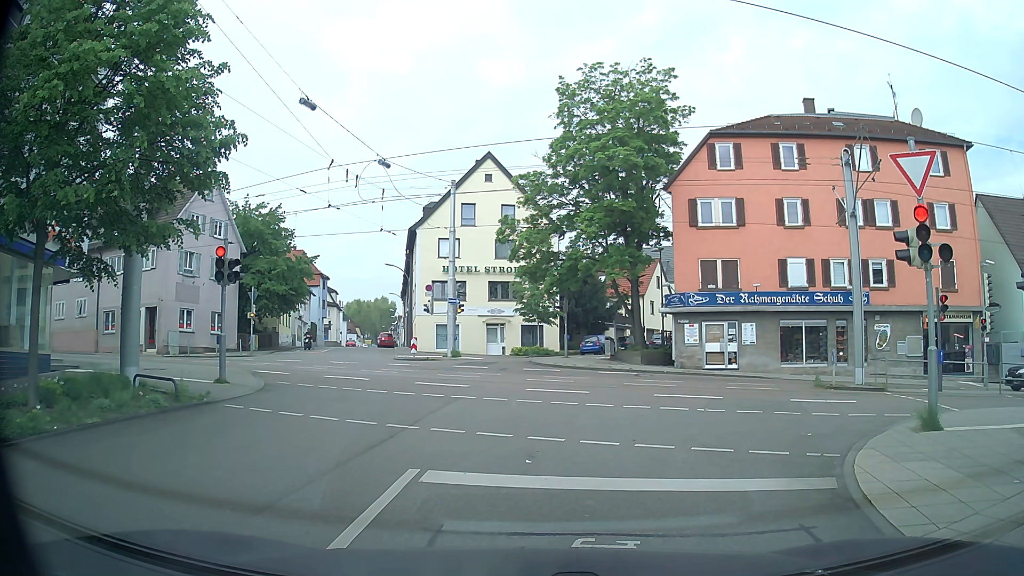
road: residential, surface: asphalt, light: Day
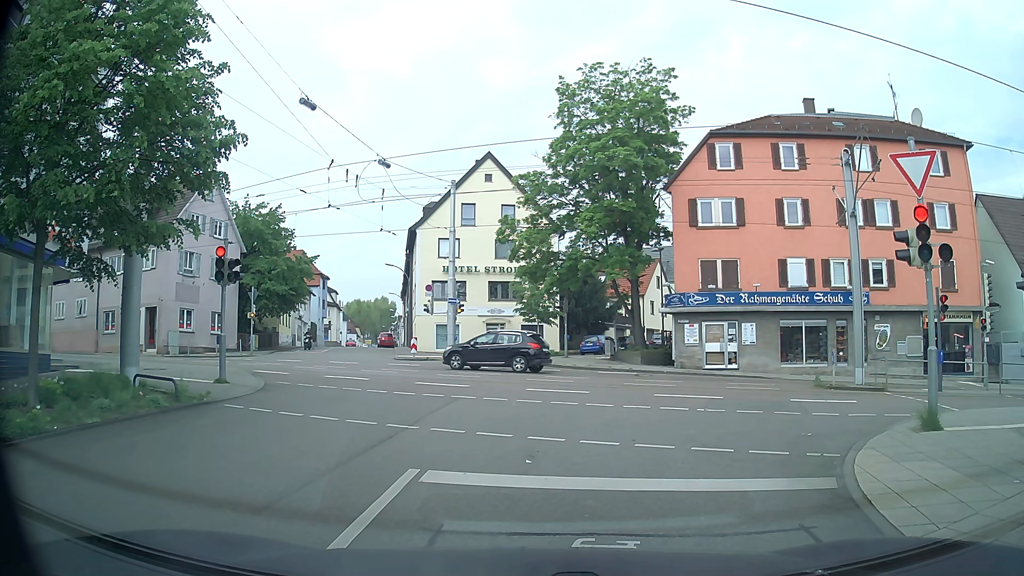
(0.0, 0.0) m; 0°
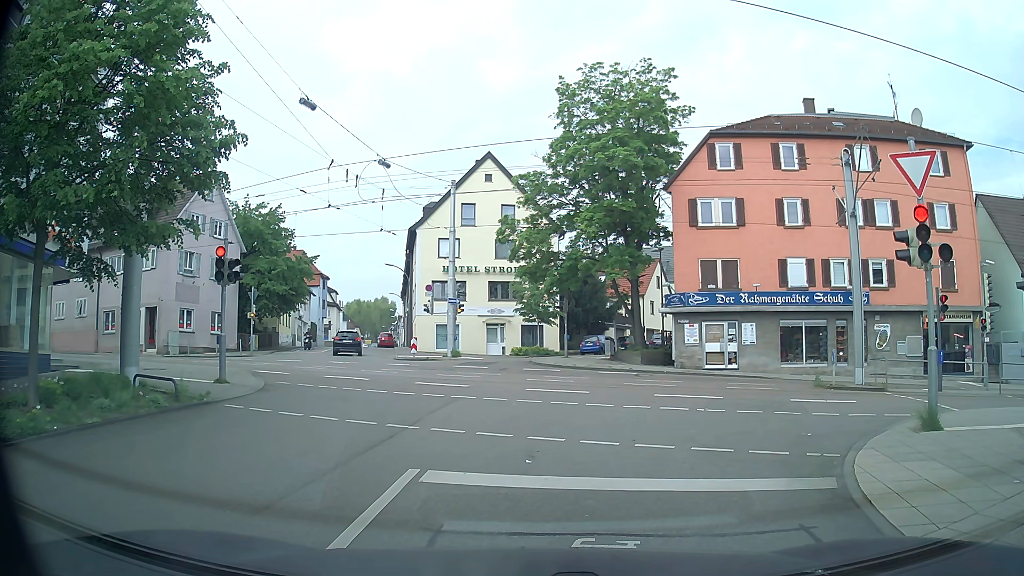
(0.0, 0.0) m; 0°
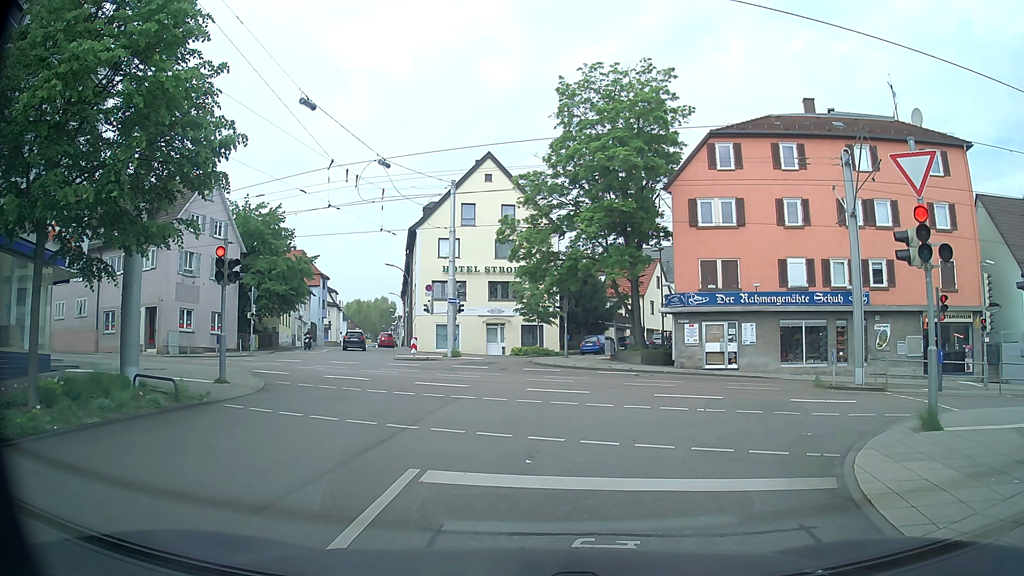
(0.0, 0.0) m; 0°
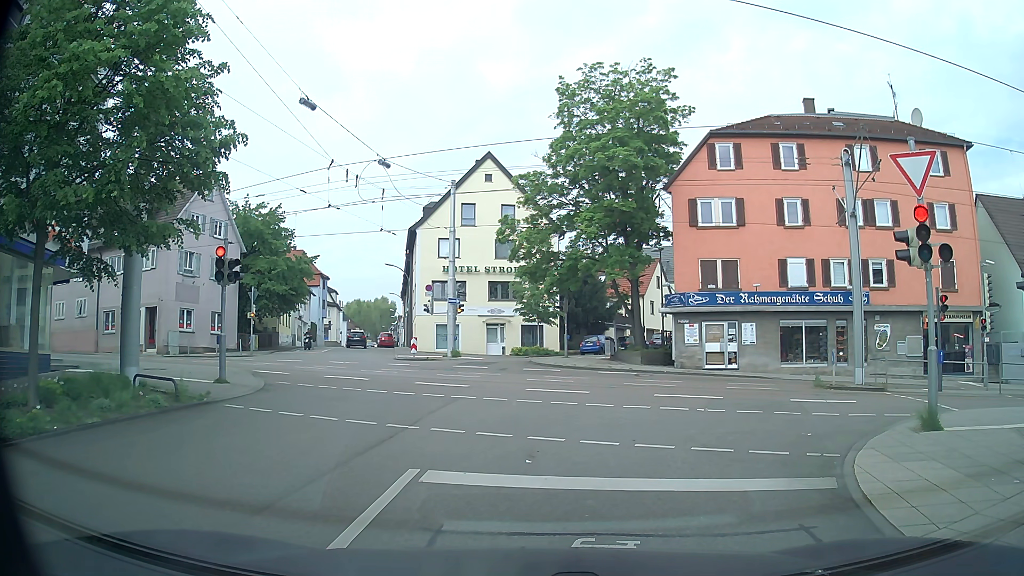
(0.0, 0.0) m; 0°
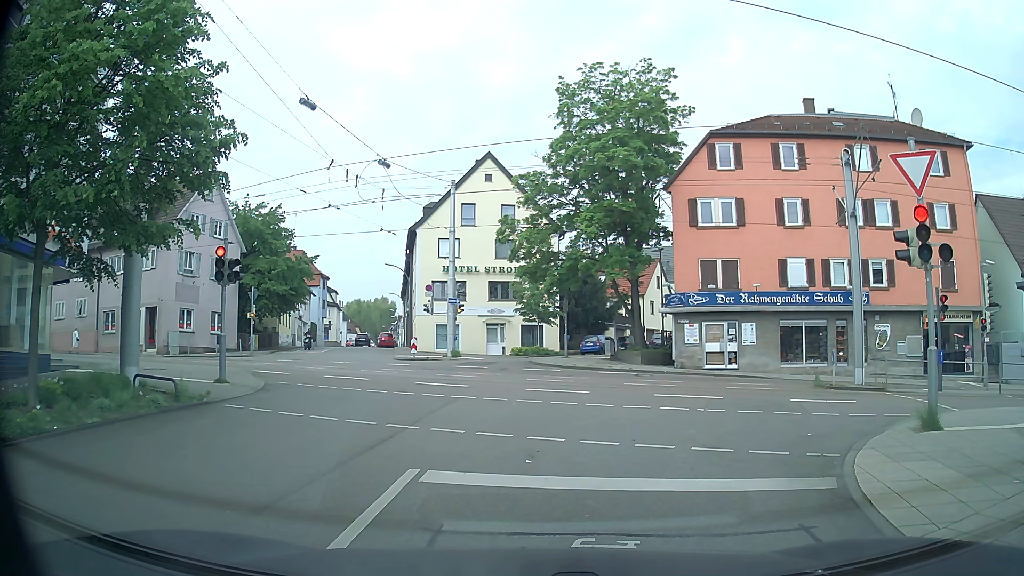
(0.0, 0.0) m; 0°
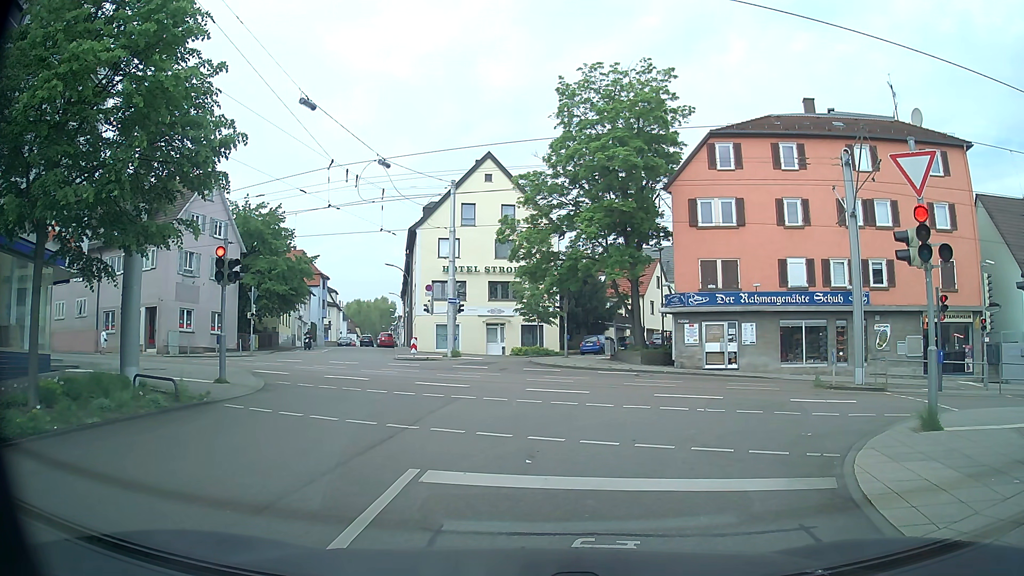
(0.0, 0.0) m; 0°
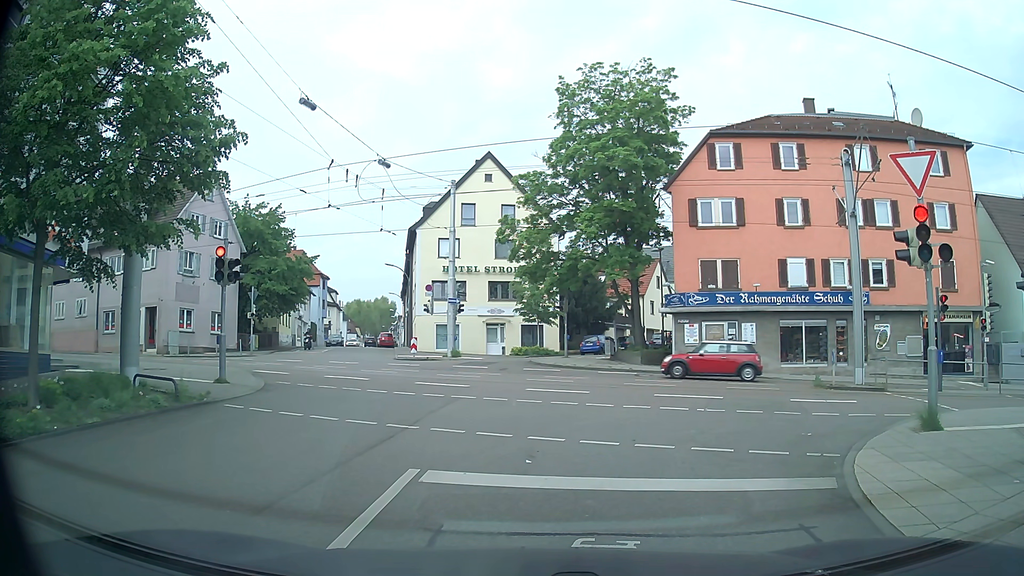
(0.0, 0.0) m; 0°
